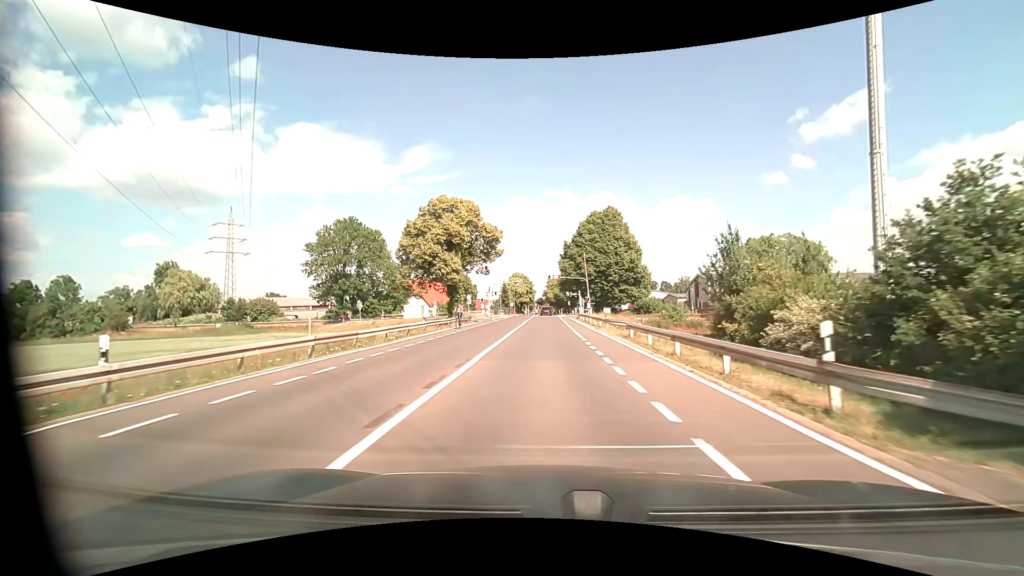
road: tertiary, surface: asphalt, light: Day
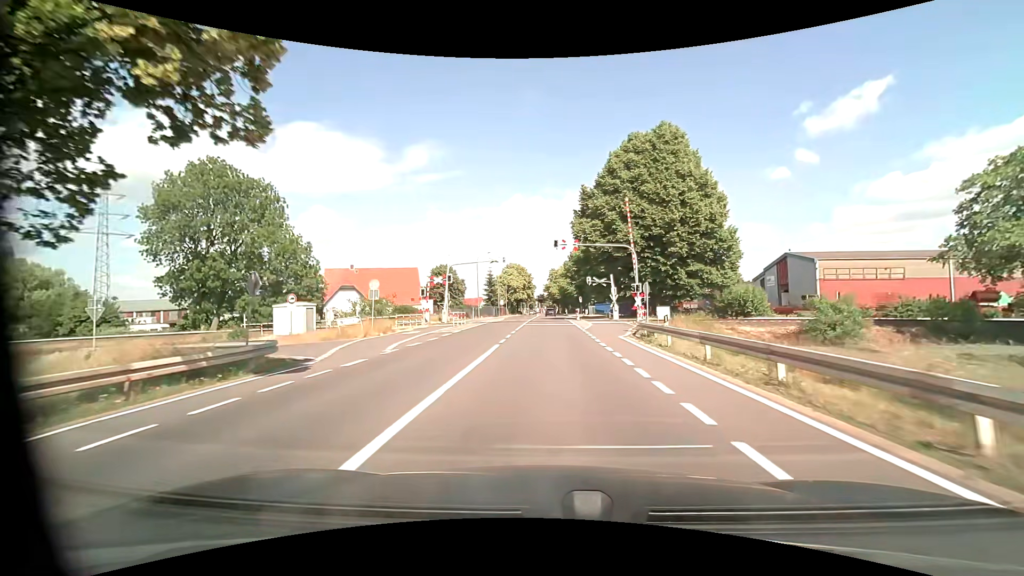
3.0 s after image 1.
(-0.1, +39.9) m; 0°
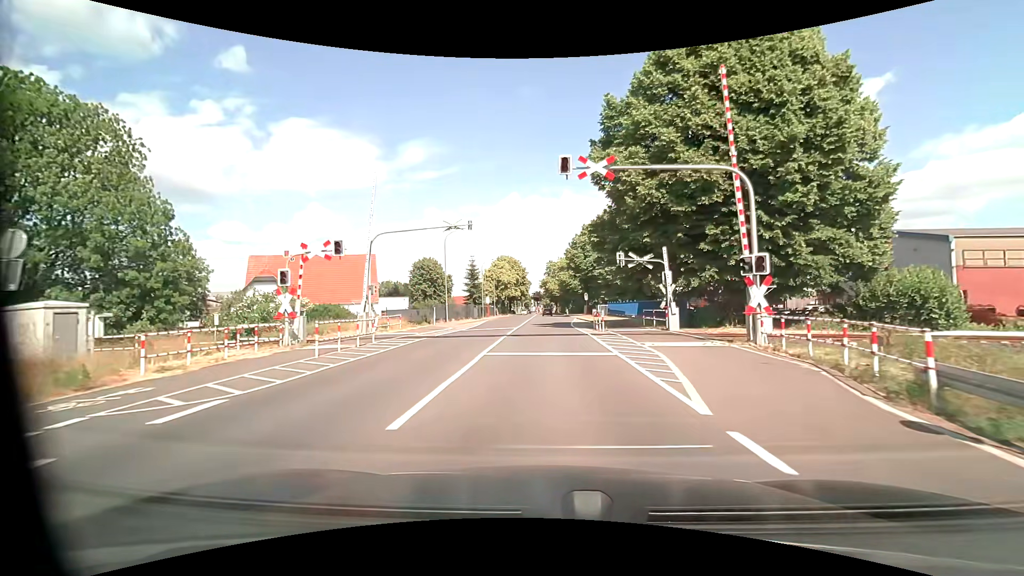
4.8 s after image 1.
(0.0, +21.0) m; 0°
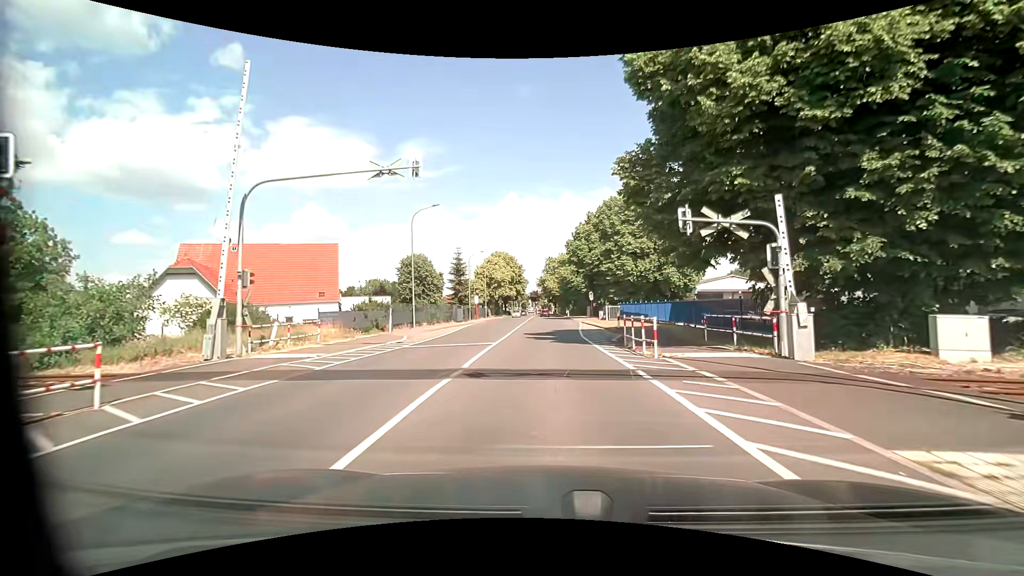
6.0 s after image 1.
(0.0, +11.9) m; 0°
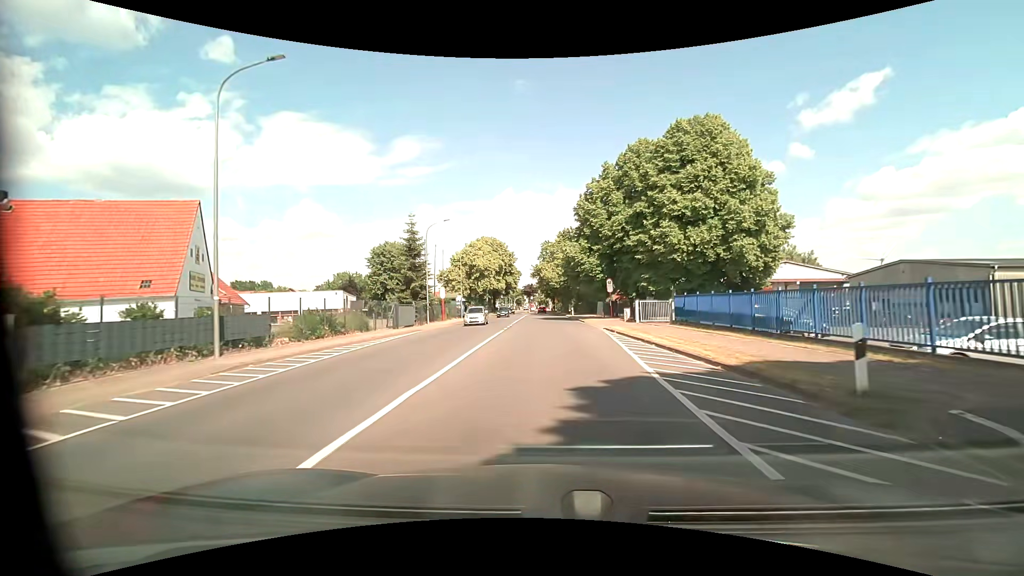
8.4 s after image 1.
(0.0, +23.3) m; +1°
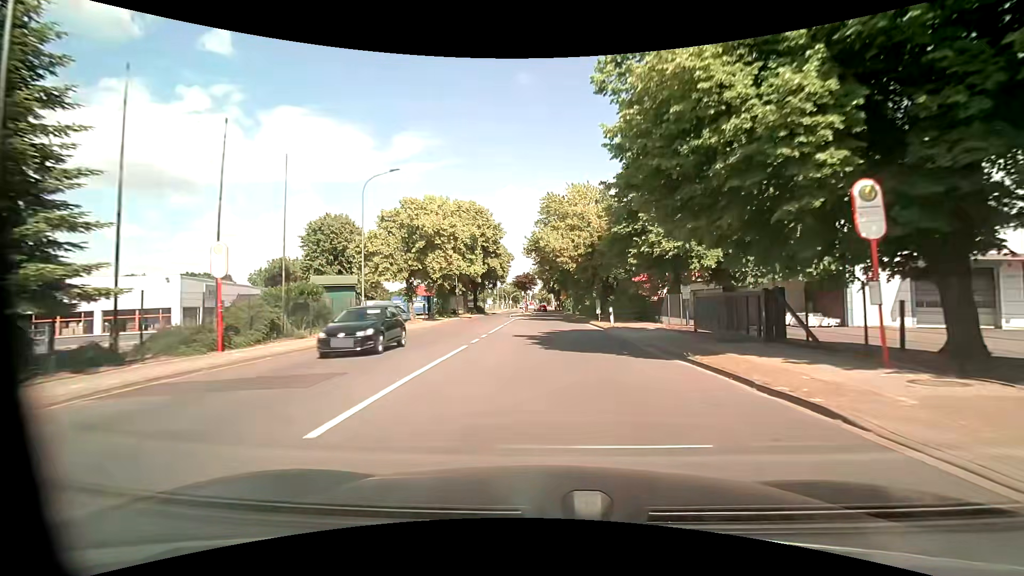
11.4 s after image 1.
(-0.4, +36.9) m; 0°
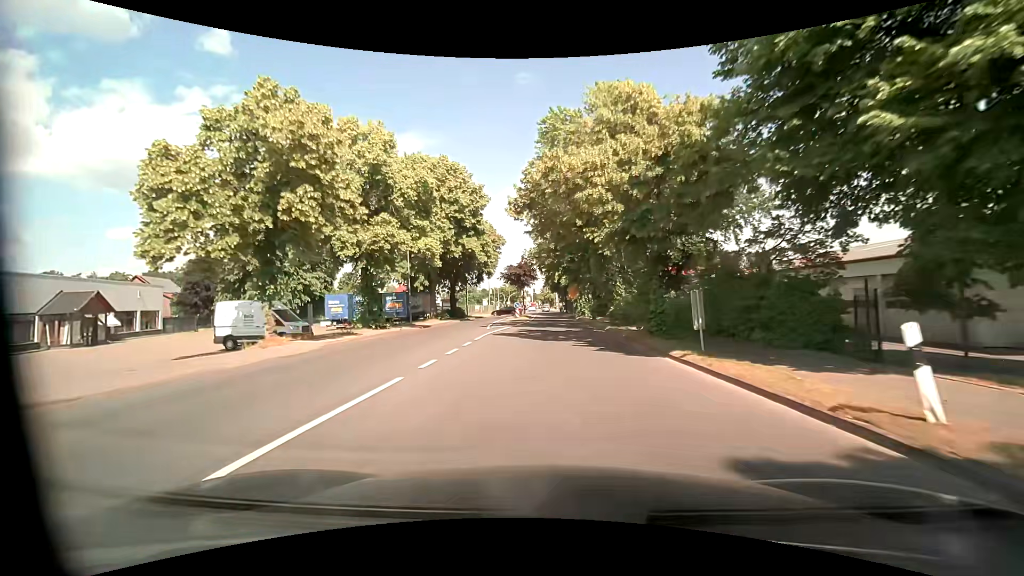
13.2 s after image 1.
(-0.1, +23.5) m; -1°
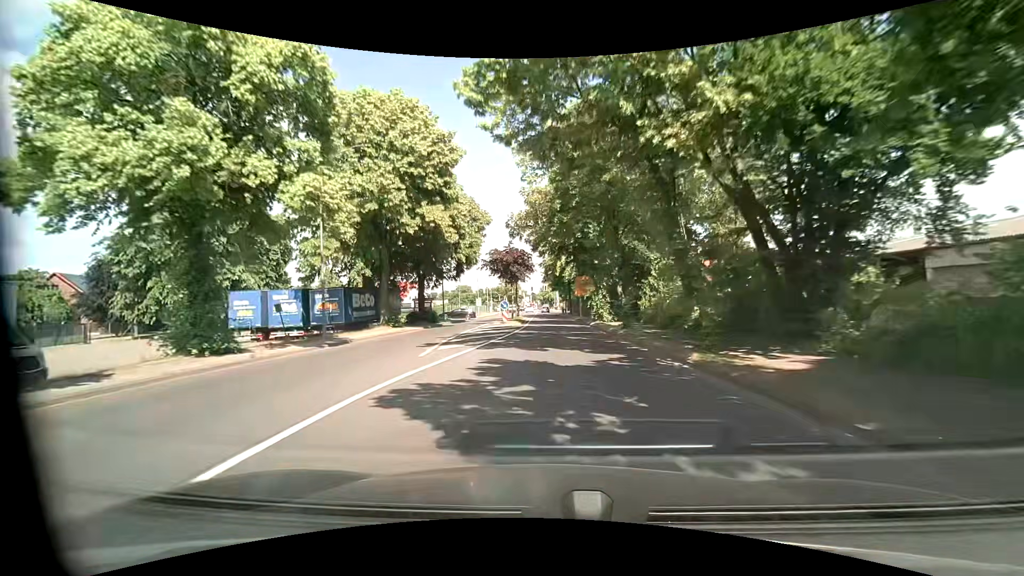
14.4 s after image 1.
(0.0, +15.9) m; 0°
(0, +10) (0, +20) (0, +30) (+1, +40) (+1, +50) (+1, +60) (+1, +70) (+1, +80) (+1, +90) (+1, +100) m
